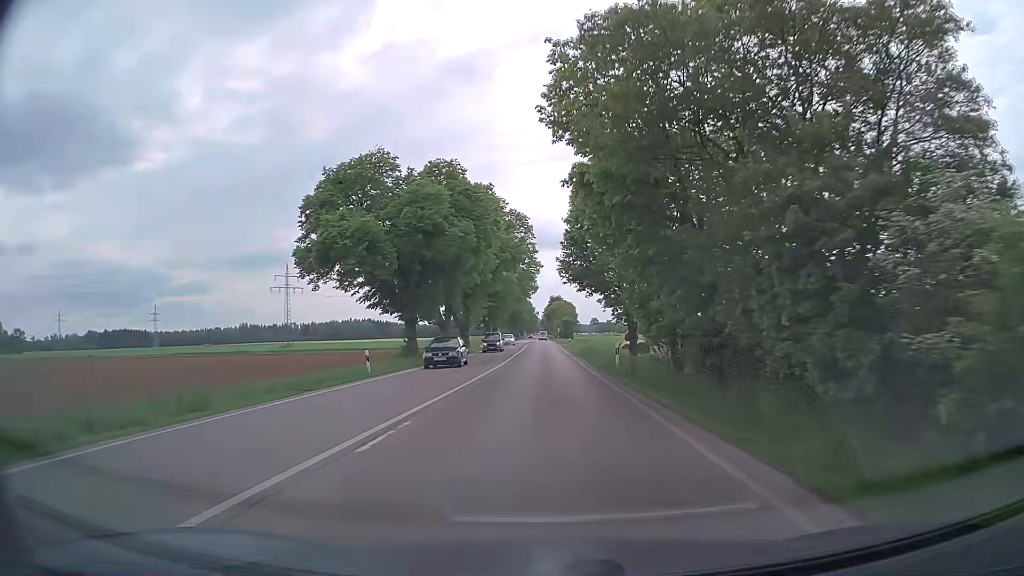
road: secondary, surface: asphalt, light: Day
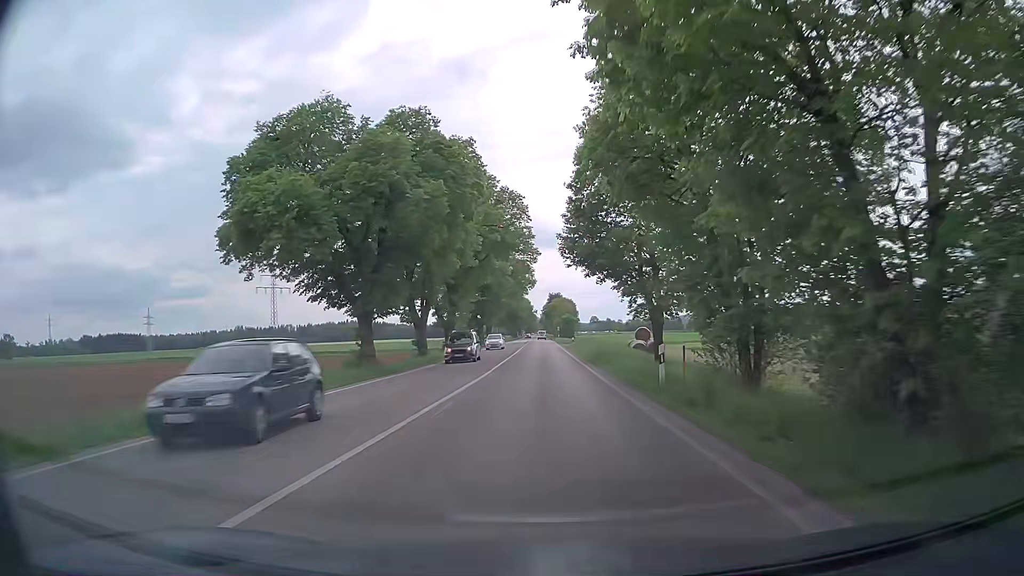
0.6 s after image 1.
(+0.1, +10.3) m; 0°
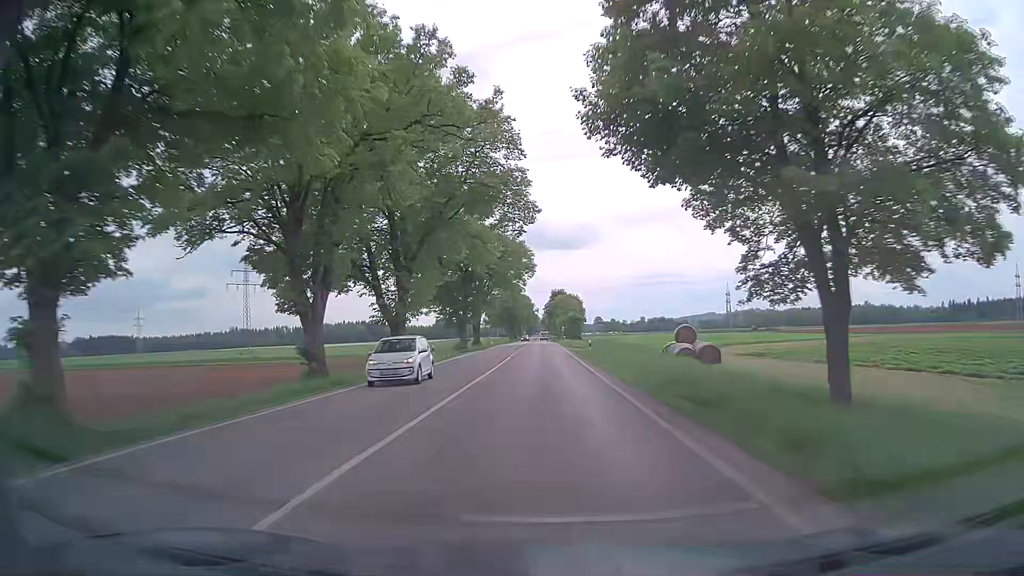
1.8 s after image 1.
(-0.1, +21.7) m; -1°
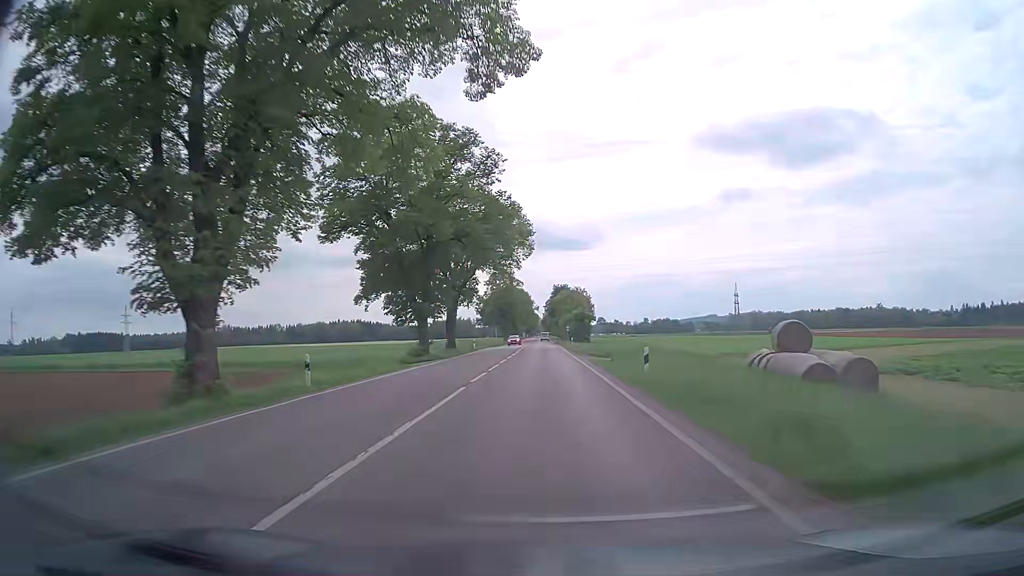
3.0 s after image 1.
(+0.1, +22.9) m; +1°
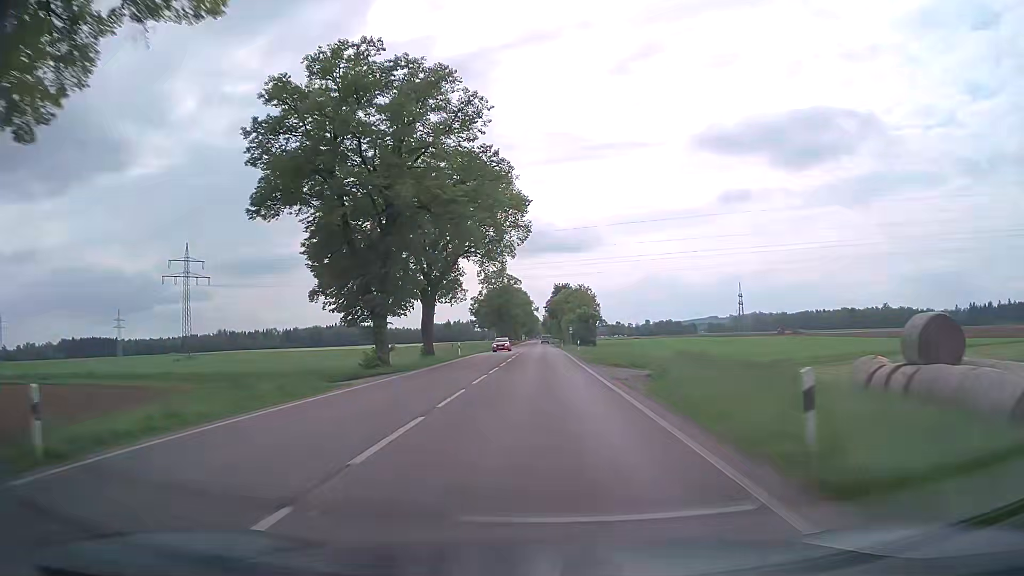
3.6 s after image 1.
(0.0, +11.9) m; 0°
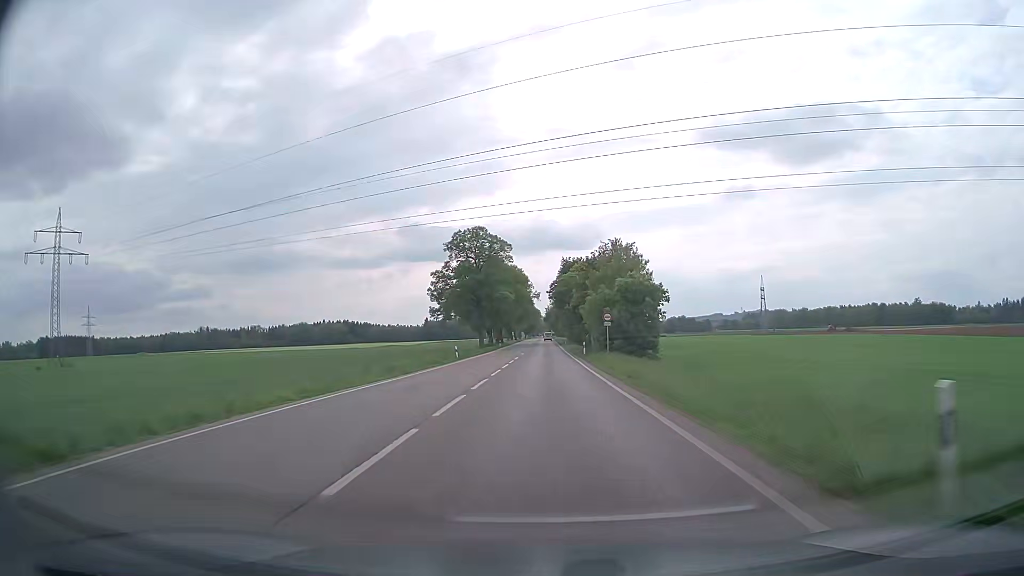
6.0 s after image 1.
(-0.4, +50.1) m; 0°
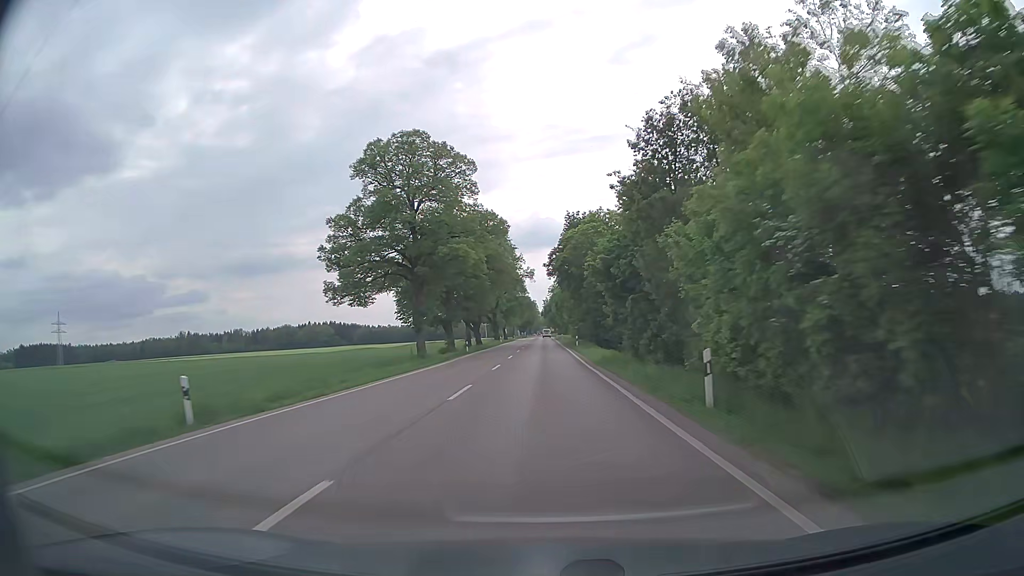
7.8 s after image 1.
(+0.1, +40.1) m; 0°
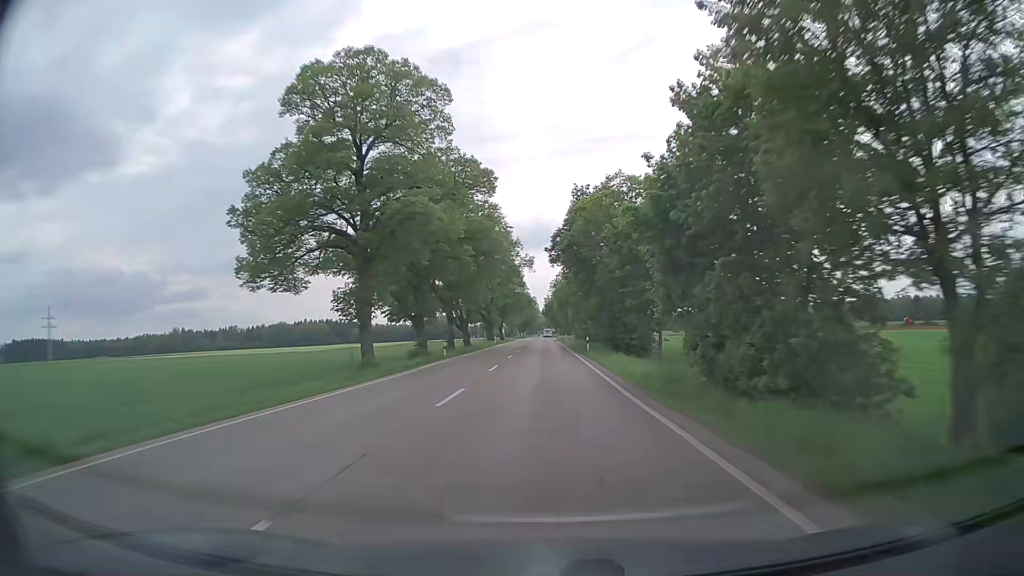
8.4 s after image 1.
(0.0, +13.8) m; 0°
(0, +10) (0, +20) (0, +30) (0, +40) (0, +50) (0, +60) (0, +70) (0, +80) (0, +90) (0, +100) m
